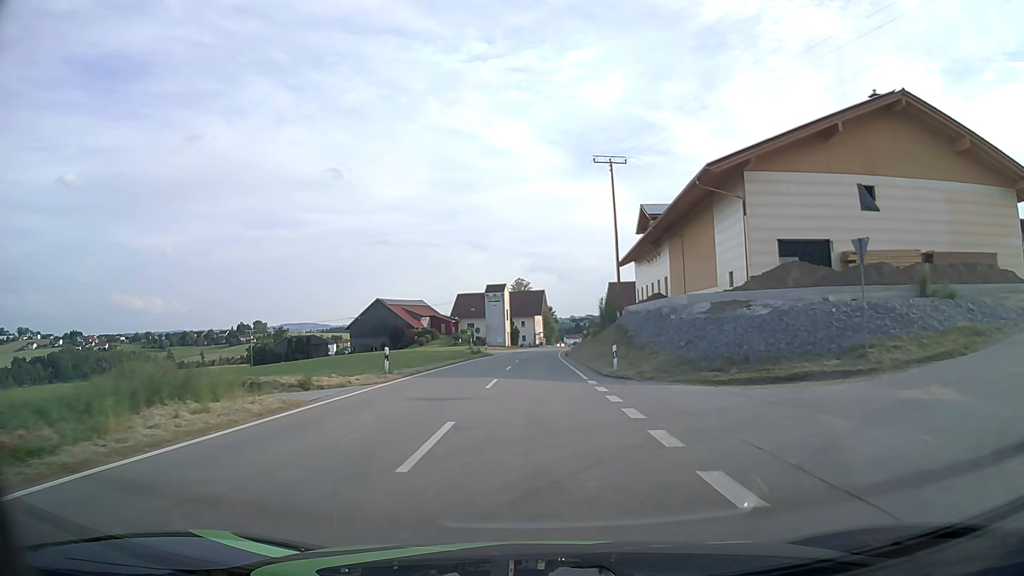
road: tertiary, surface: asphalt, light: Day
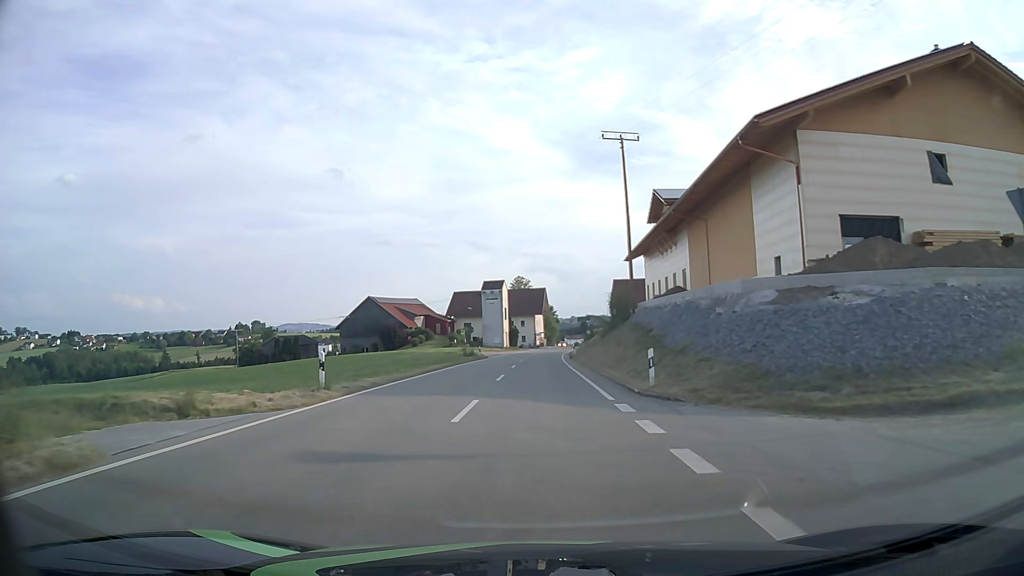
(0.0, +7.5) m; 0°
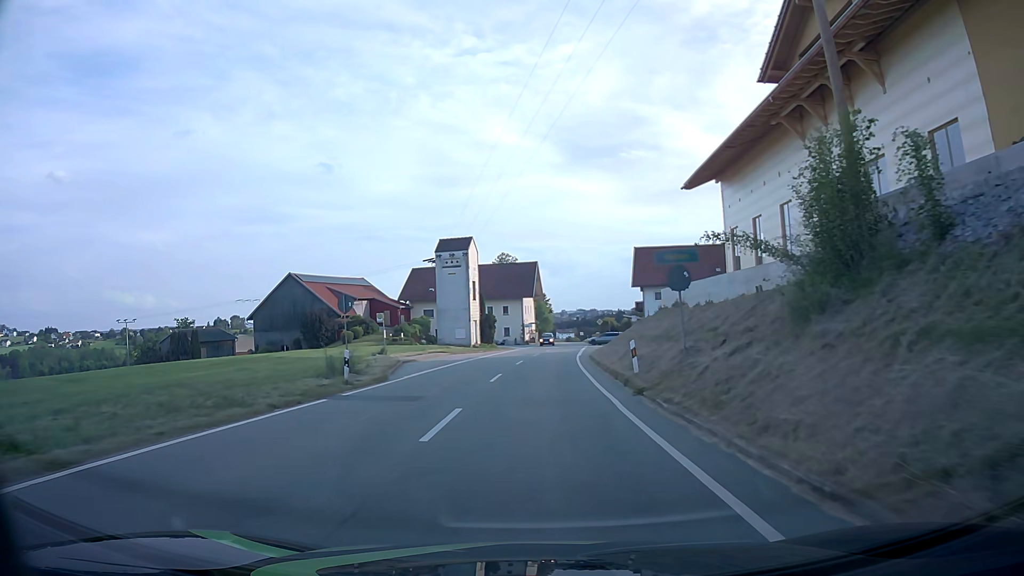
(+0.1, +38.0) m; +1°
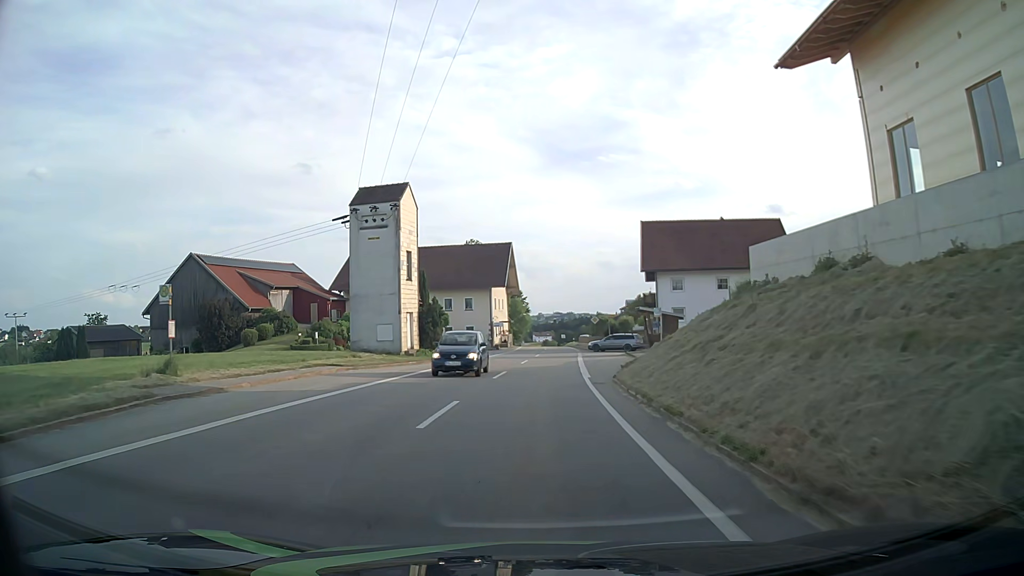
(+0.3, +22.6) m; +2°
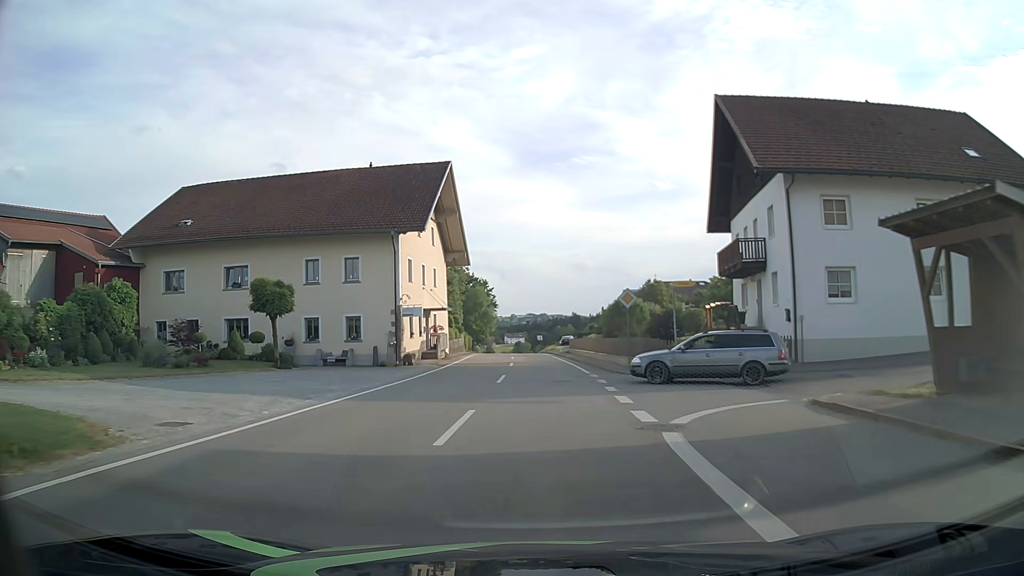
(+0.8, +36.9) m; +2°
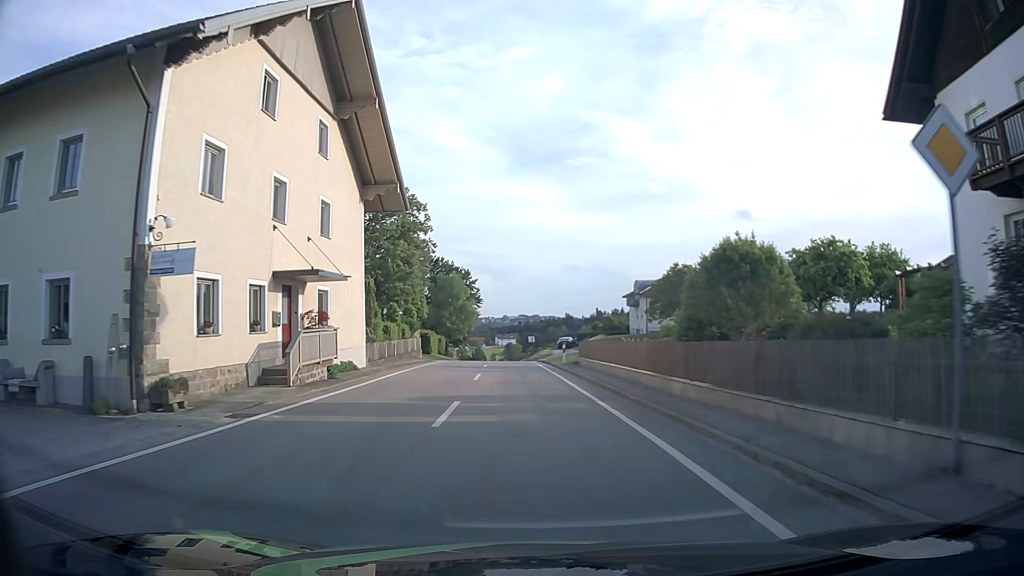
(+0.2, +22.0) m; +1°
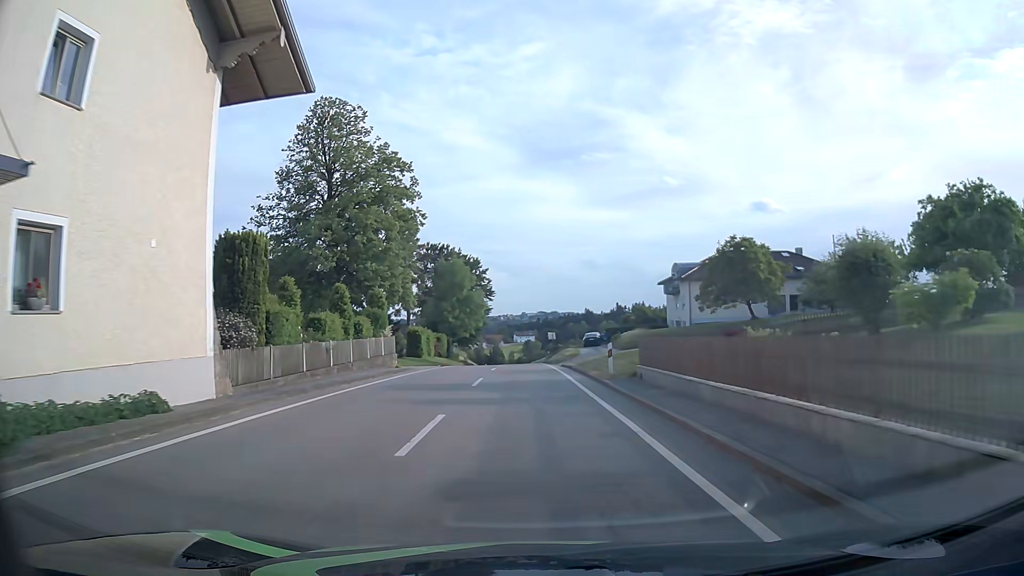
(-0.2, +14.7) m; -1°
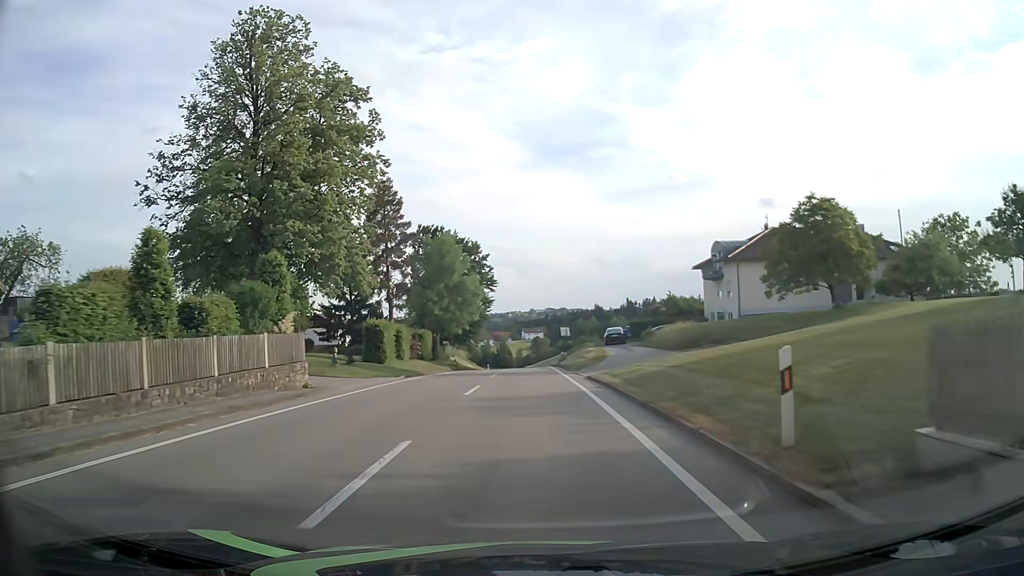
(-0.2, +14.6) m; -1°
(0, +10) (0, +20) (0, +30) (-1, +40) (-1, +50) (-1, +60) (-1, +70) (-1, +80) (-1, +90) (-2, +100) m
